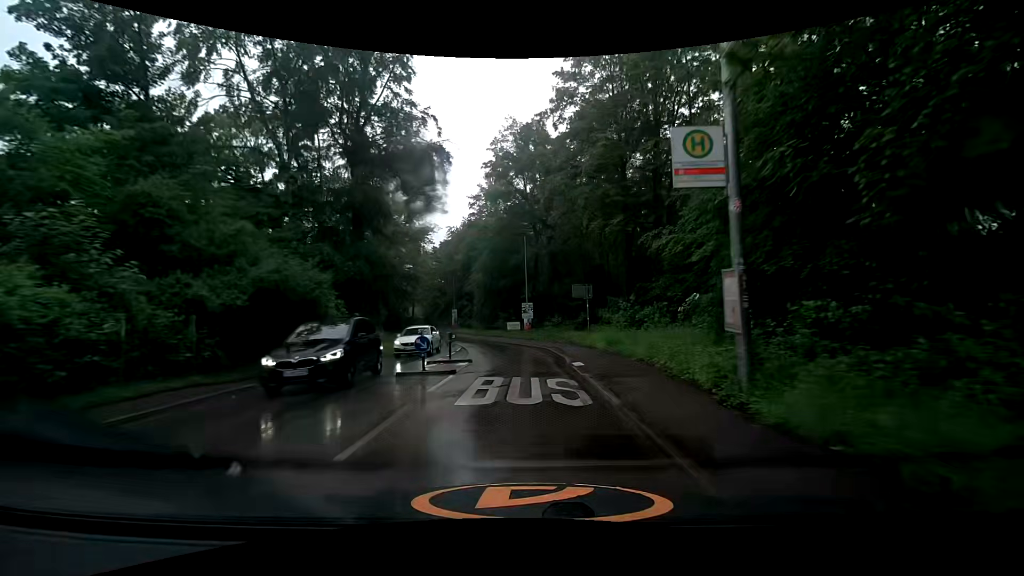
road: tertiary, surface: asphalt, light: Day
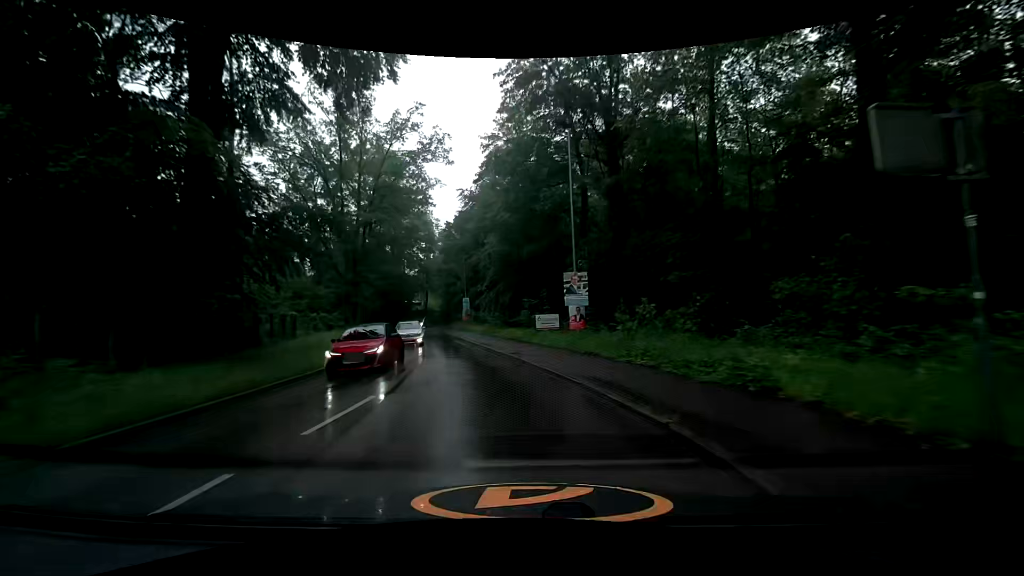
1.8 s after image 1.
(0.0, +20.5) m; -3°
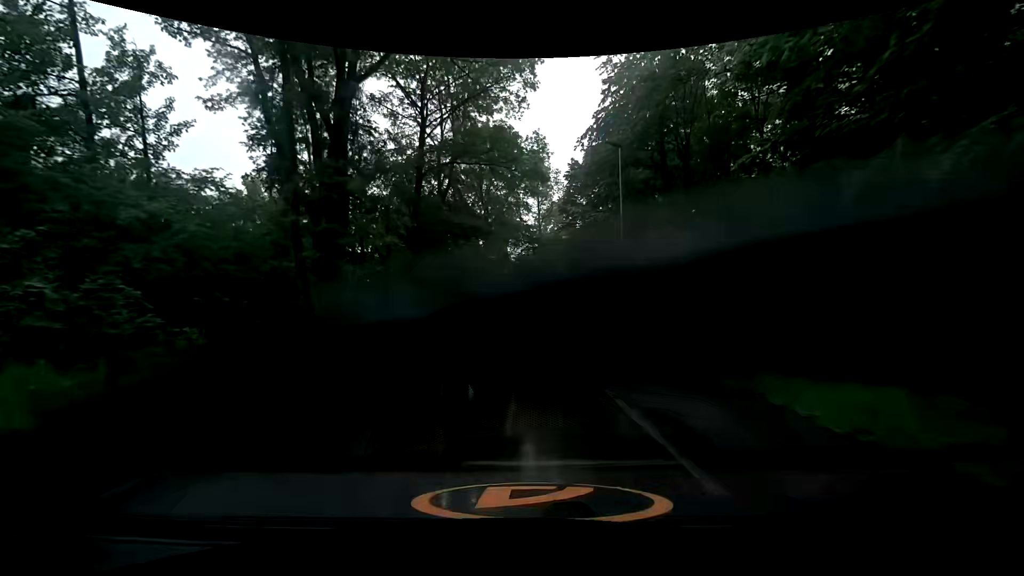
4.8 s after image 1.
(-5.3, +31.3) m; -15°
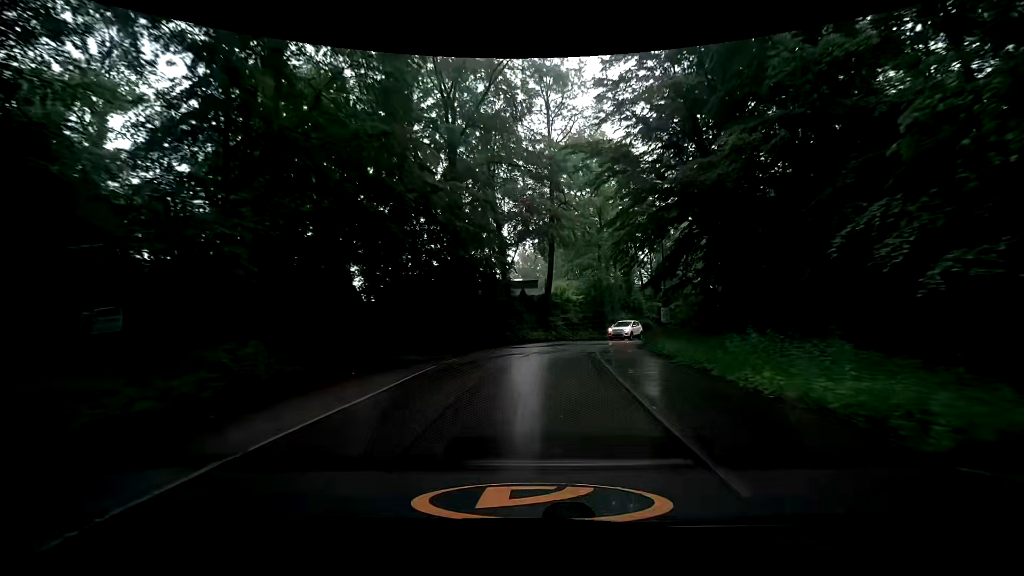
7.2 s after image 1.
(+0.2, +25.0) m; 0°
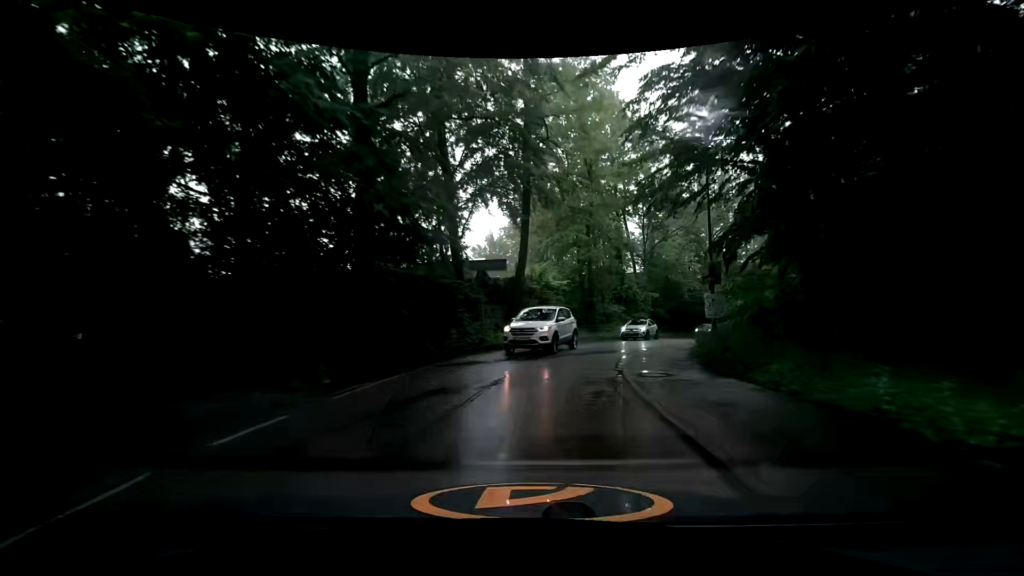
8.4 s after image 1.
(+0.2, +11.2) m; +3°
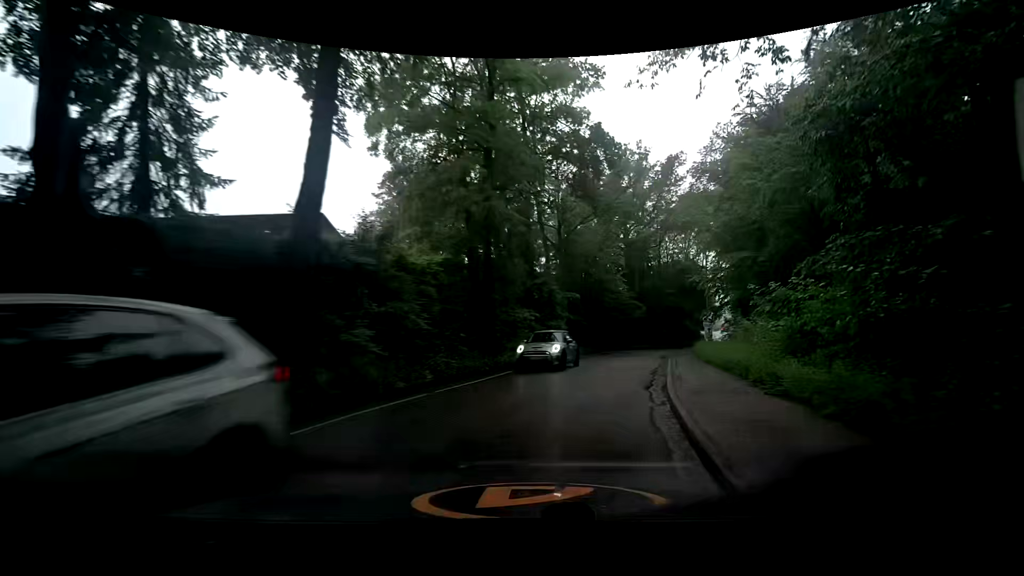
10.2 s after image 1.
(+1.4, +14.6) m; +11°
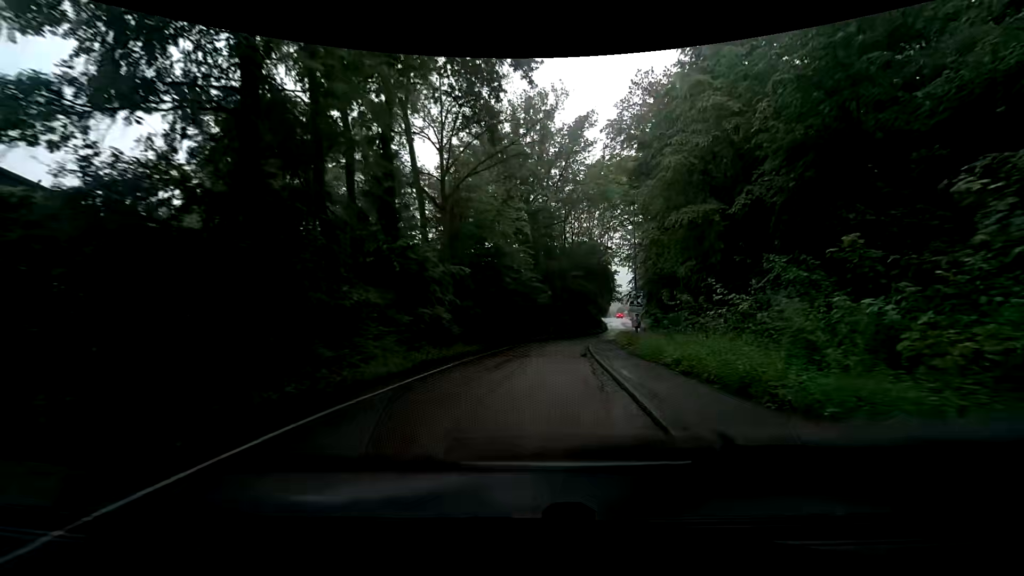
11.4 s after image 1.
(+1.1, +10.3) m; +13°
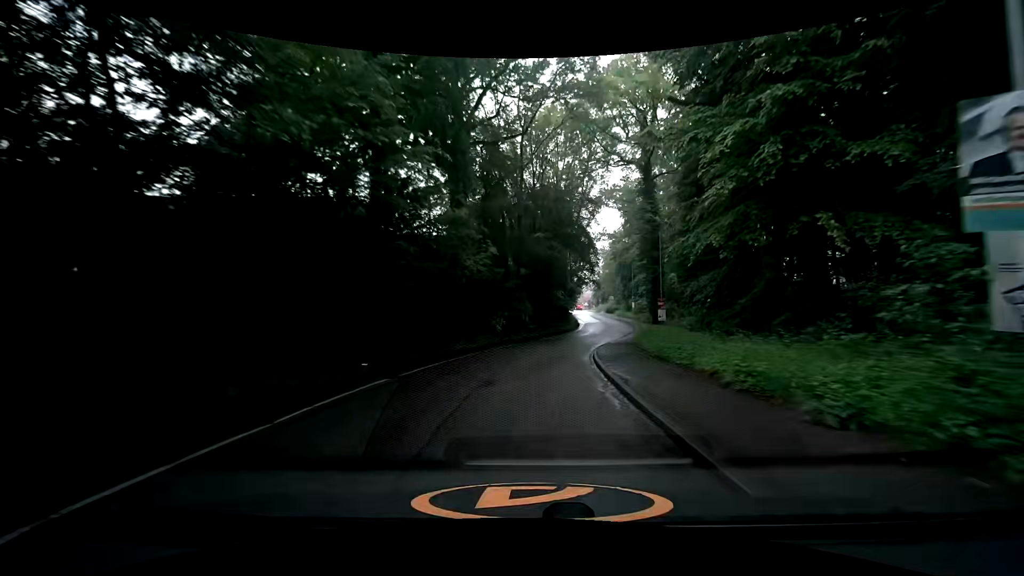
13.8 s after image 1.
(+0.9, +24.3) m; +5°
